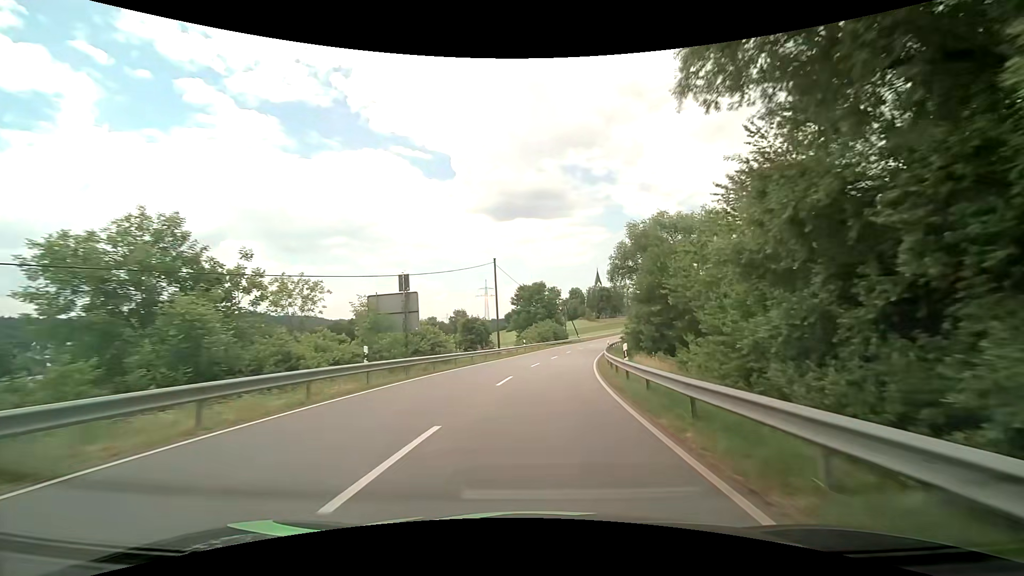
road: secondary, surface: asphalt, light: Day
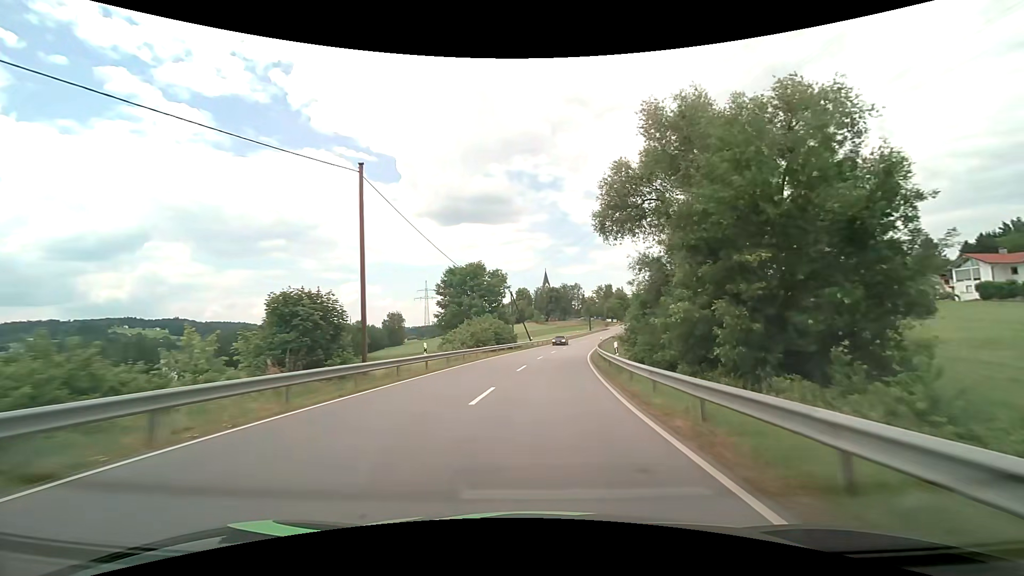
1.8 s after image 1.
(+1.7, +28.5) m; +6°
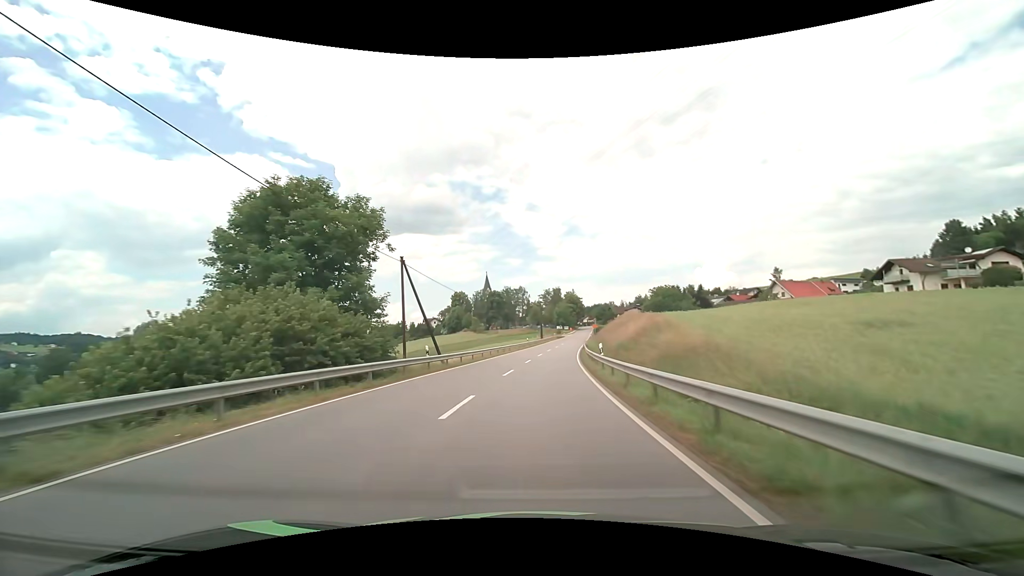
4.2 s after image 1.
(+2.3, +37.5) m; +7°
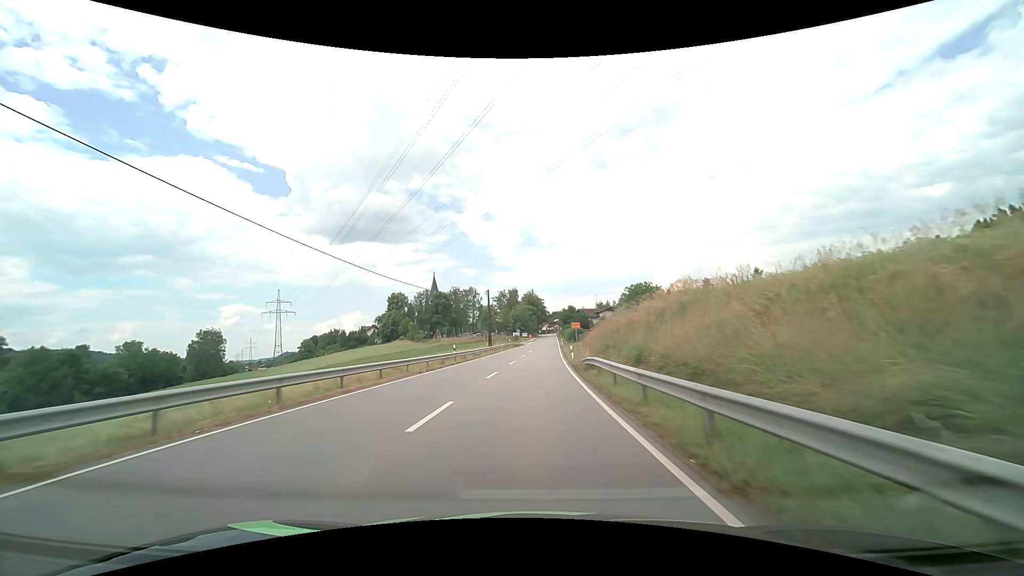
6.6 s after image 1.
(+1.8, +36.9) m; +5°
(0, +10) (0, +20) (+1, +30) (+1, +40) (+1, +50) (+2, +60) (+2, +70) (+3, +80) (+3, +90) (+4, +100) m
